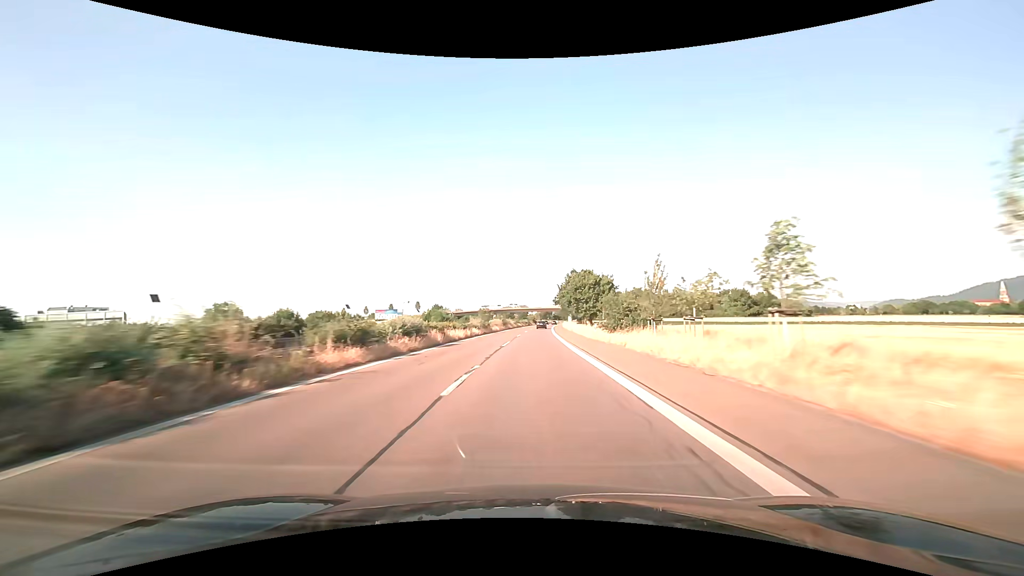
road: trunk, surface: asphalt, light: Day
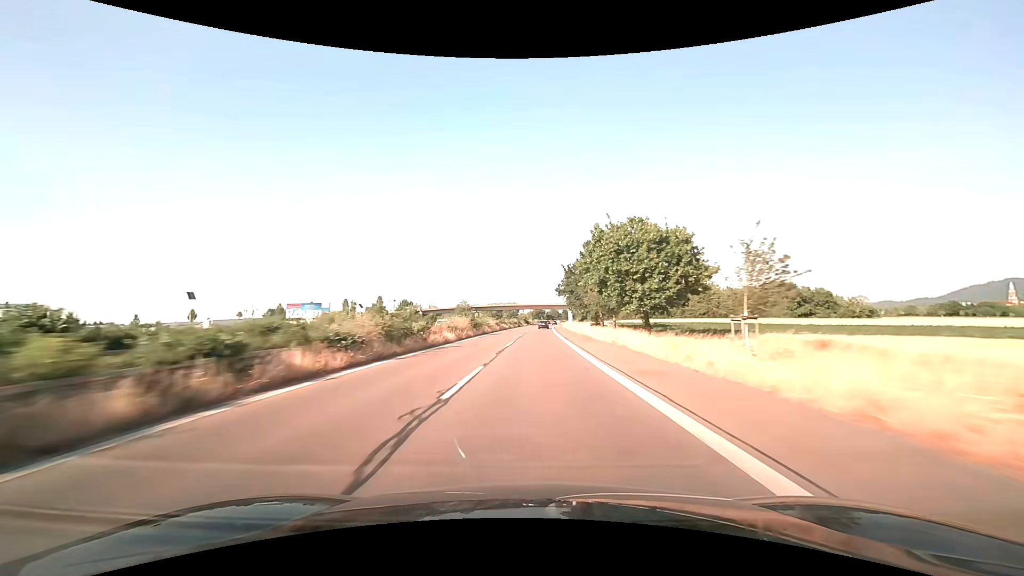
(+0.3, +36.8) m; +1°
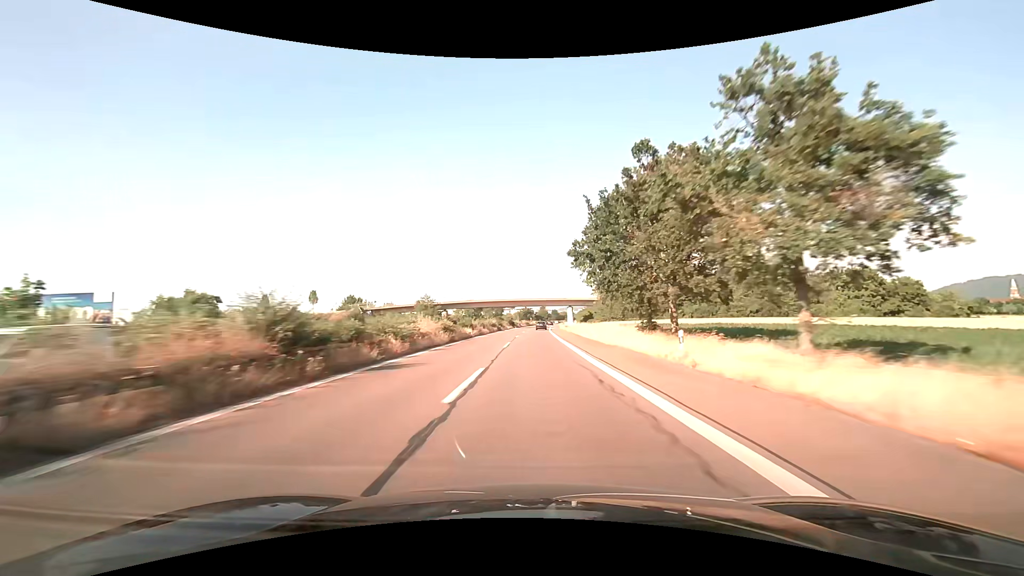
(+0.4, +37.0) m; +1°
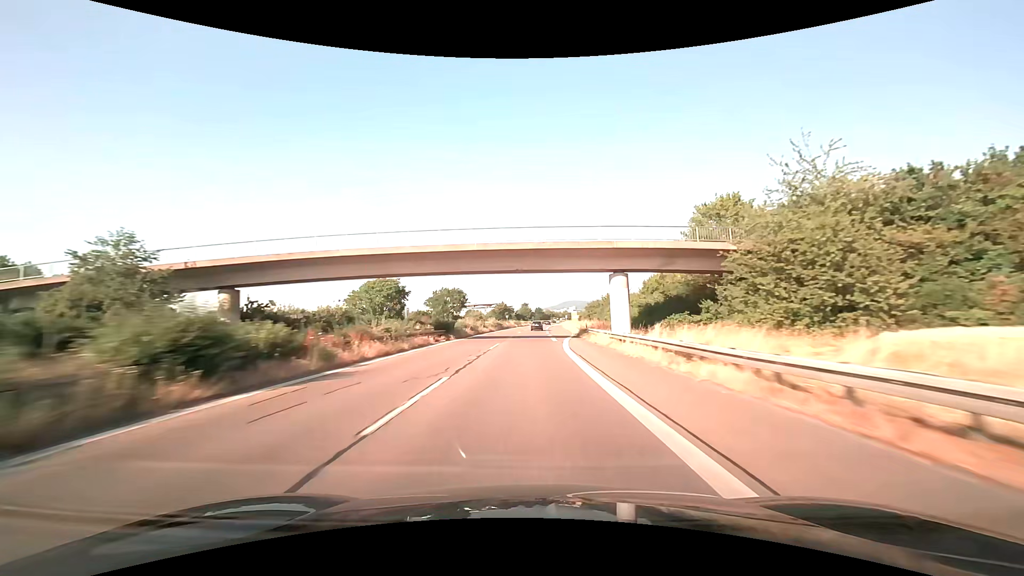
(+1.6, +74.6) m; +2°
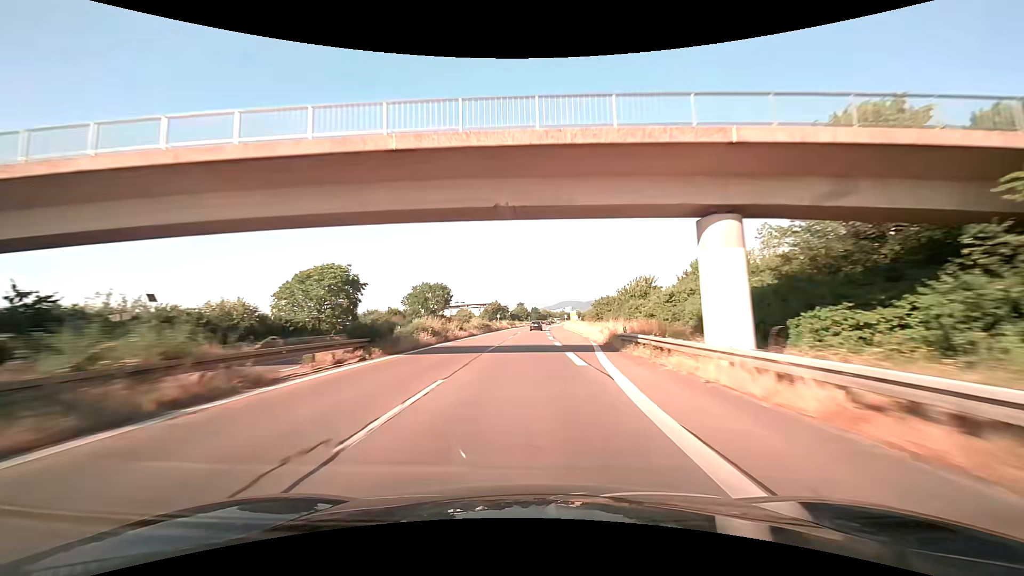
(+0.1, +18.8) m; 0°
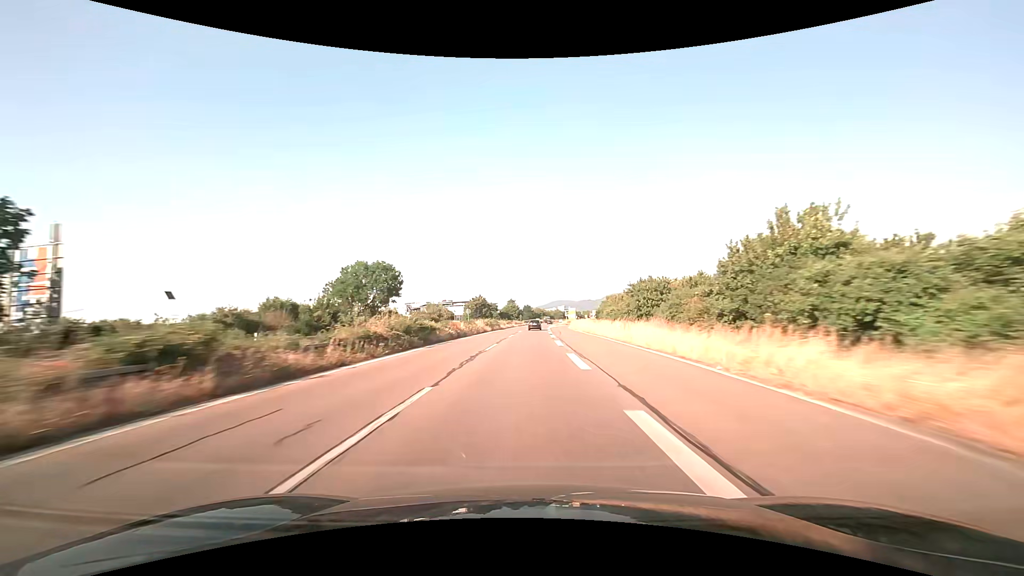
(+0.3, +37.8) m; +1°
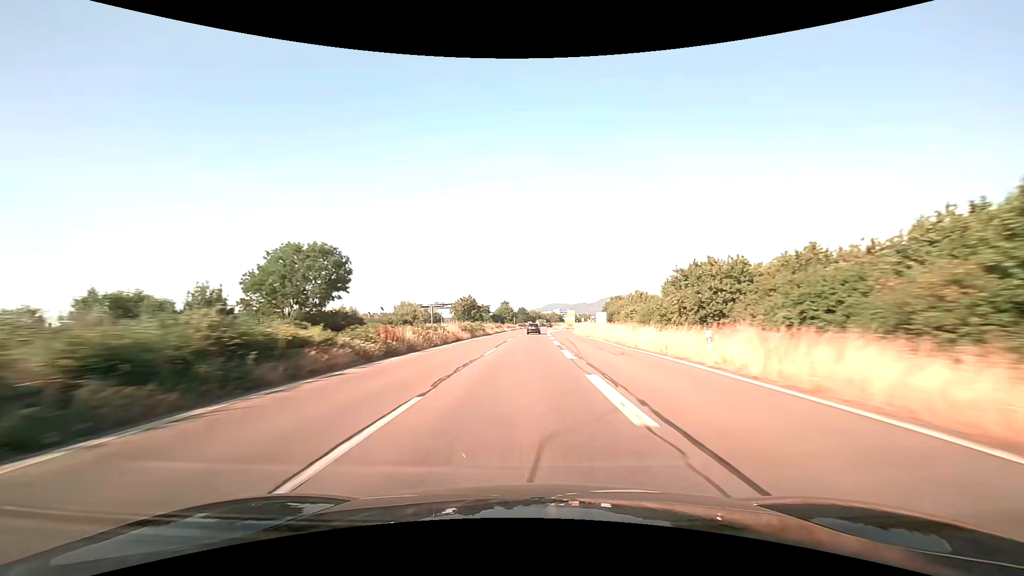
(0.0, +19.1) m; 0°
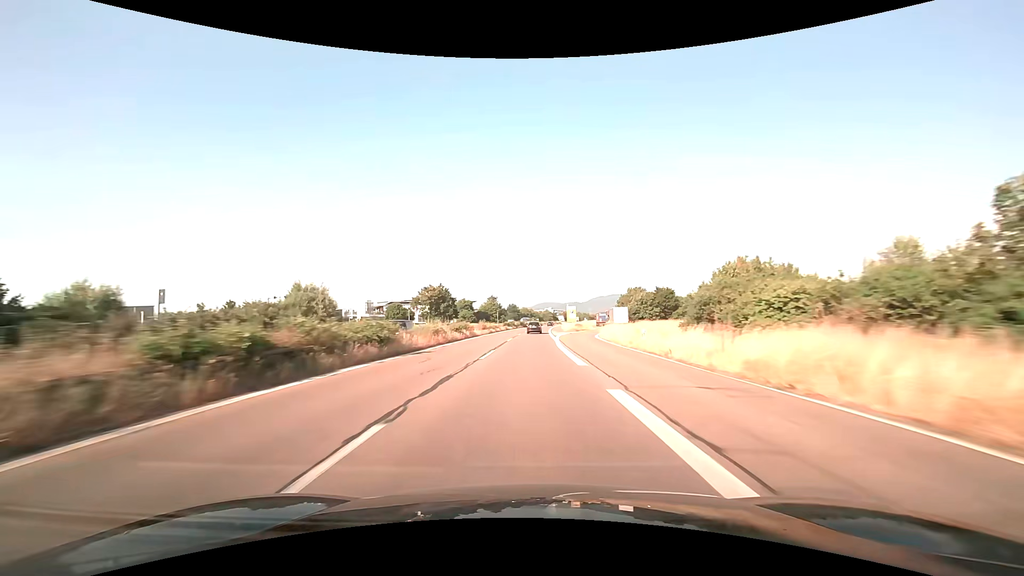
(+0.4, +38.6) m; +1°
(0, +10) (0, +20) (0, +30) (0, +40) (+1, +50) (+1, +60) (+1, +70) (+2, +80) (+2, +90) (+3, +100) m
